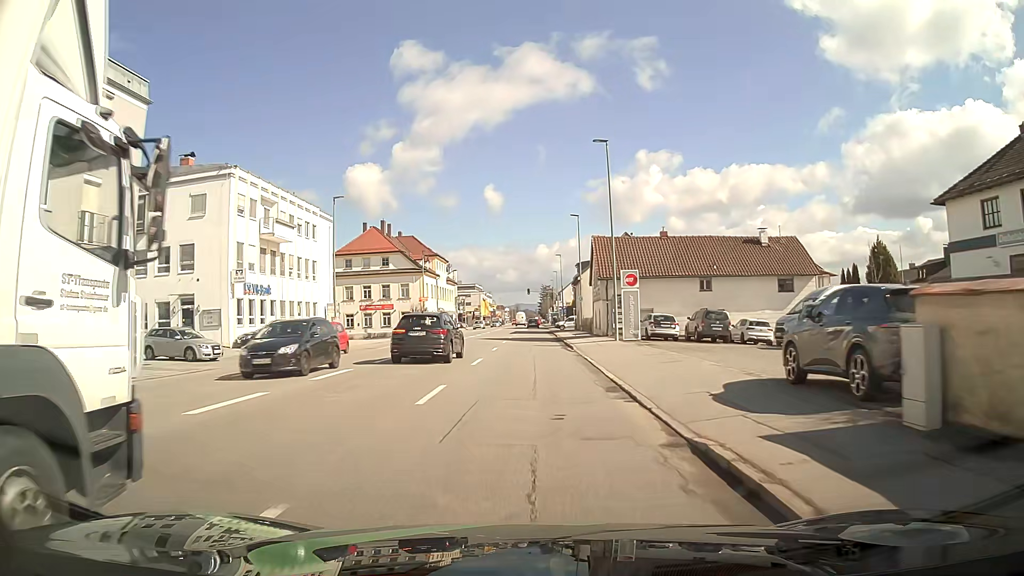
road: tertiary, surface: asphalt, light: Day
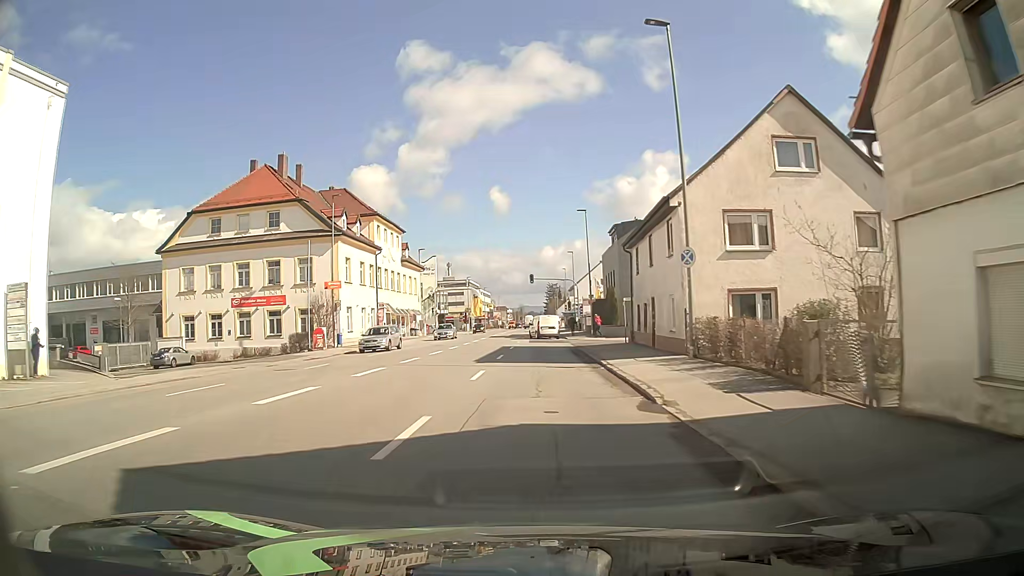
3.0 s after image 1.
(-0.2, +40.3) m; -1°
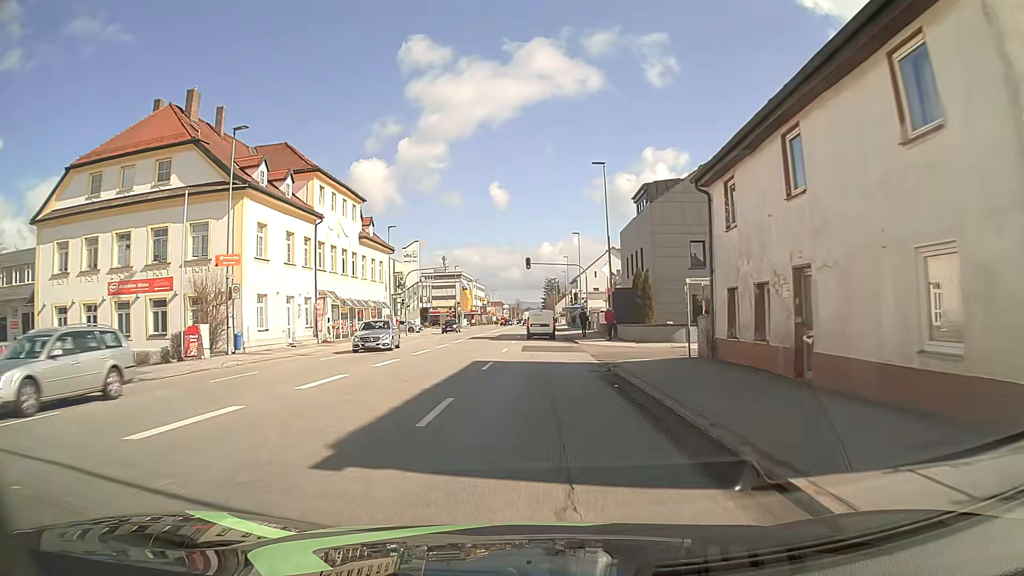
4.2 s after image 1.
(0.0, +16.1) m; 0°
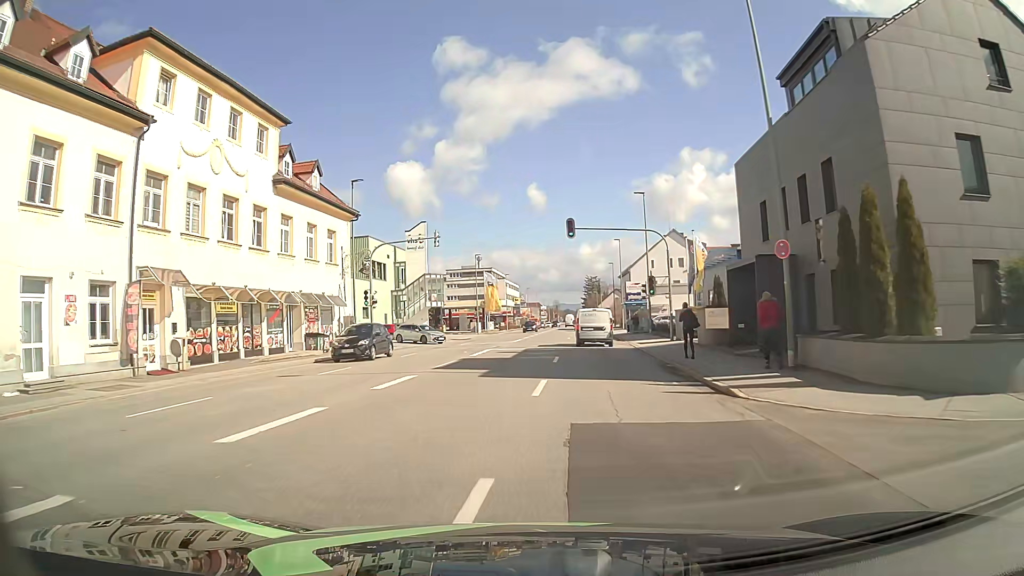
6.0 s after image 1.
(-0.2, +23.8) m; -3°
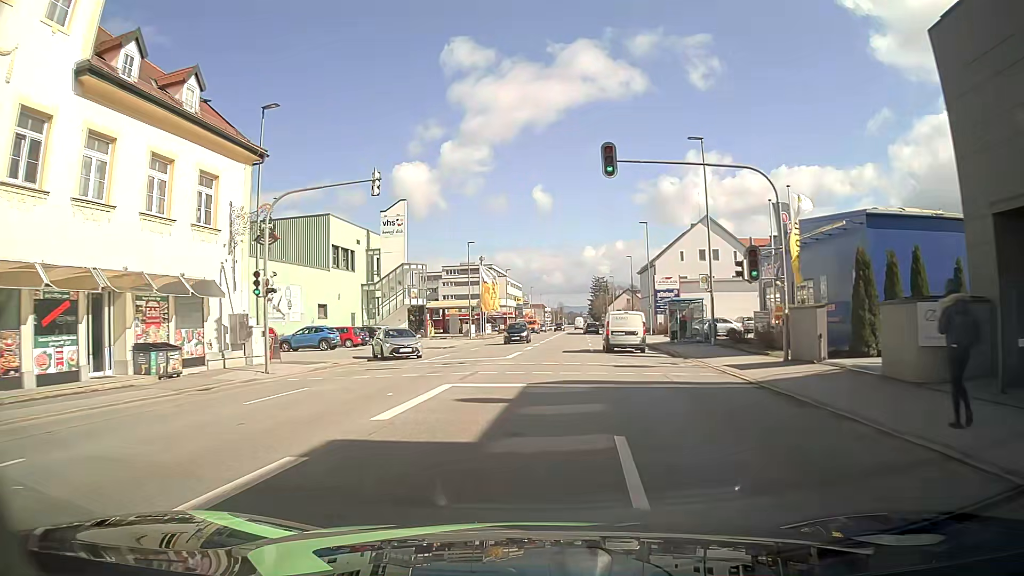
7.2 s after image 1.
(-0.1, +15.9) m; 0°
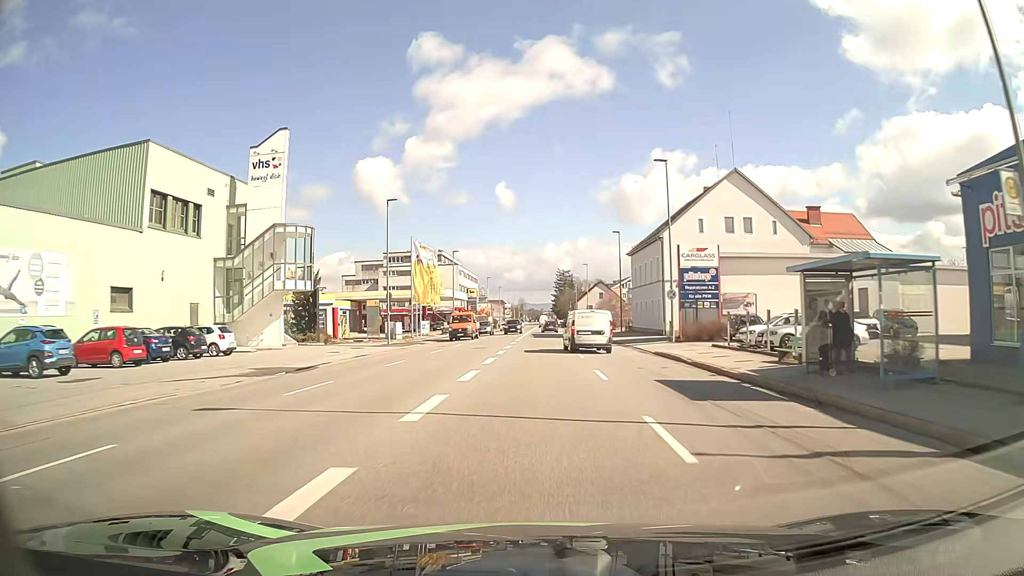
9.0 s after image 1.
(+0.6, +24.3) m; +3°
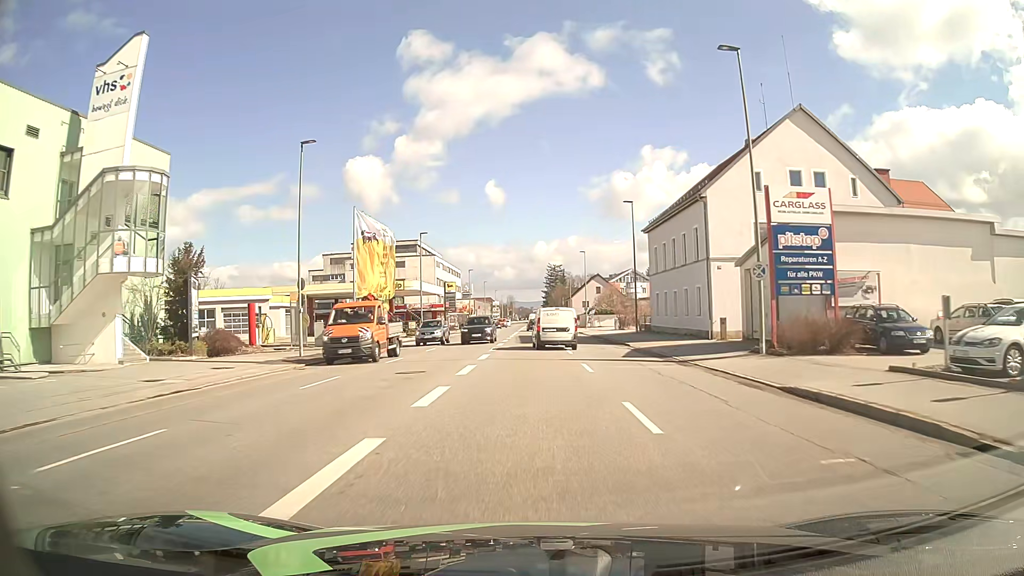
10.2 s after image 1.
(+0.2, +16.7) m; +1°
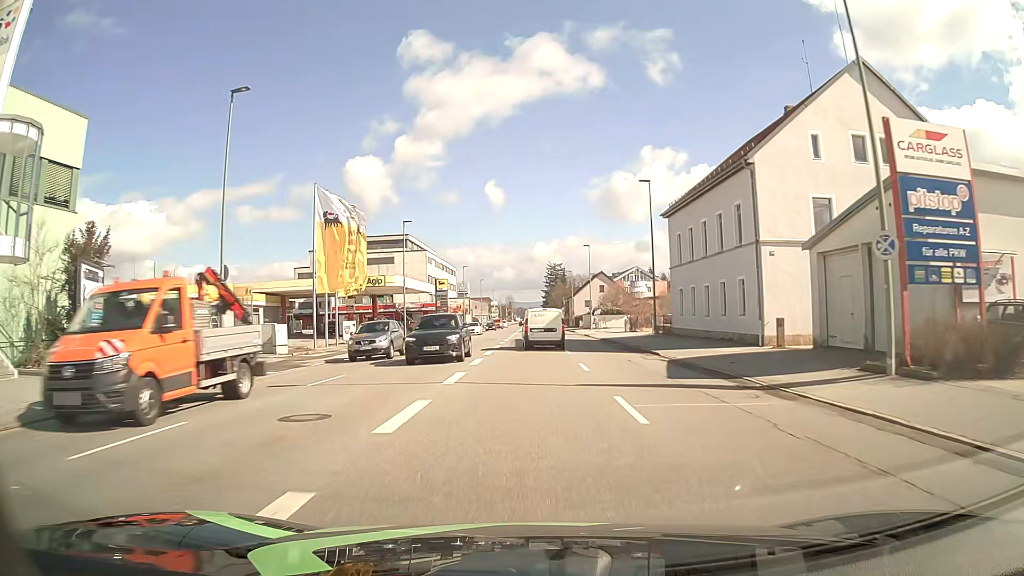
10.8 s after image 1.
(0.0, +8.4) m; 0°
(0, +10) (0, +20) (0, +30) (0, +40) (0, +50) (0, +60) (0, +70) (0, +80) (0, +90) (0, +100) m
